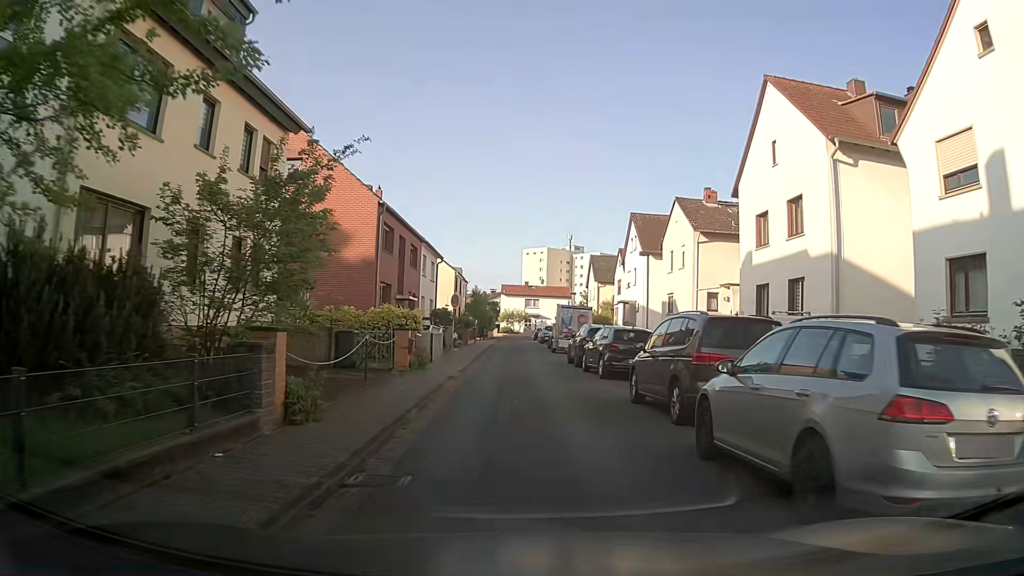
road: residential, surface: asphalt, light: Day
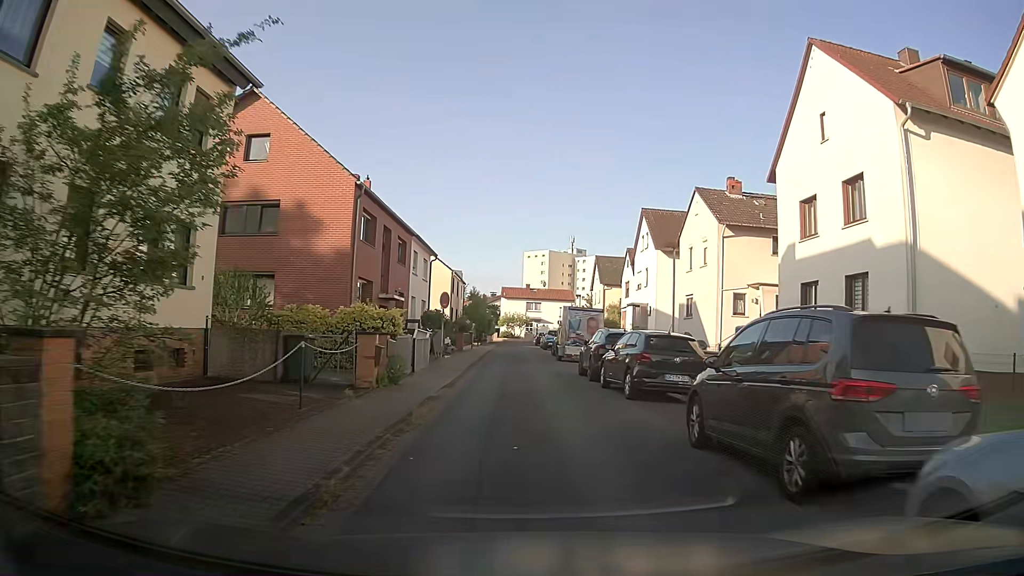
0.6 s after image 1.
(0.0, +4.4) m; 0°
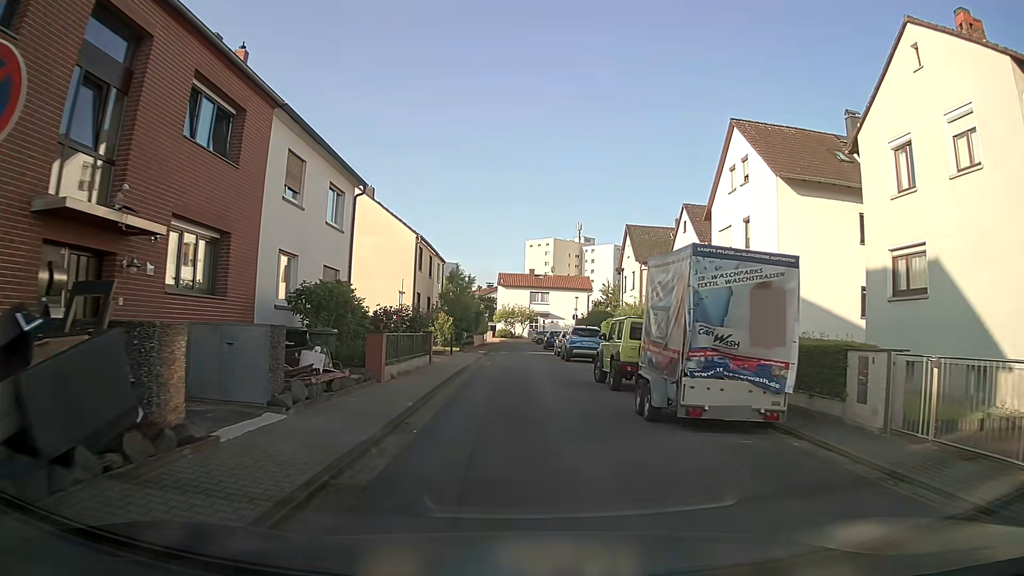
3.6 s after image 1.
(+0.2, +21.8) m; +1°
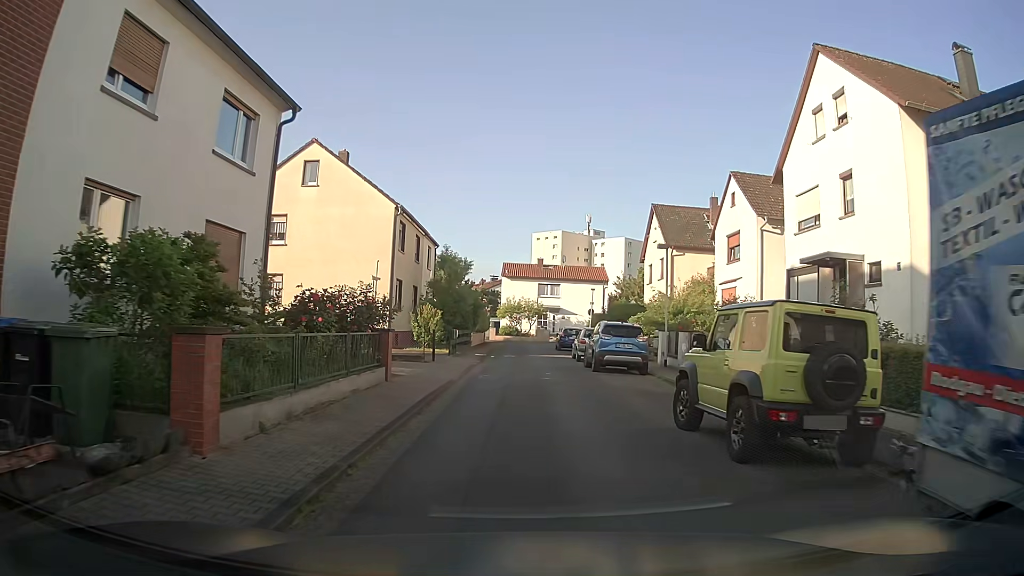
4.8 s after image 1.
(-0.1, +8.7) m; -1°
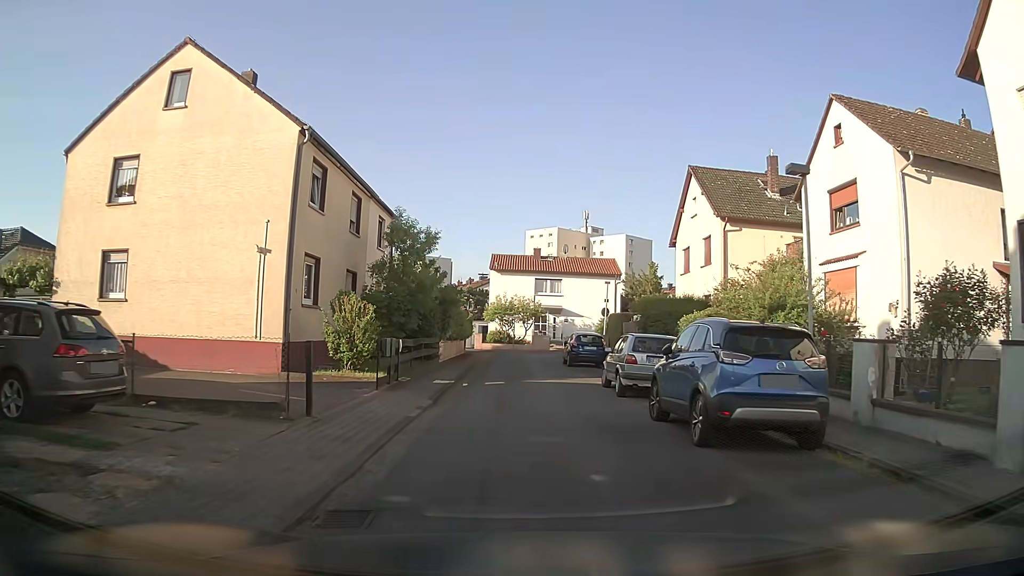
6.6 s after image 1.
(0.0, +12.9) m; +1°
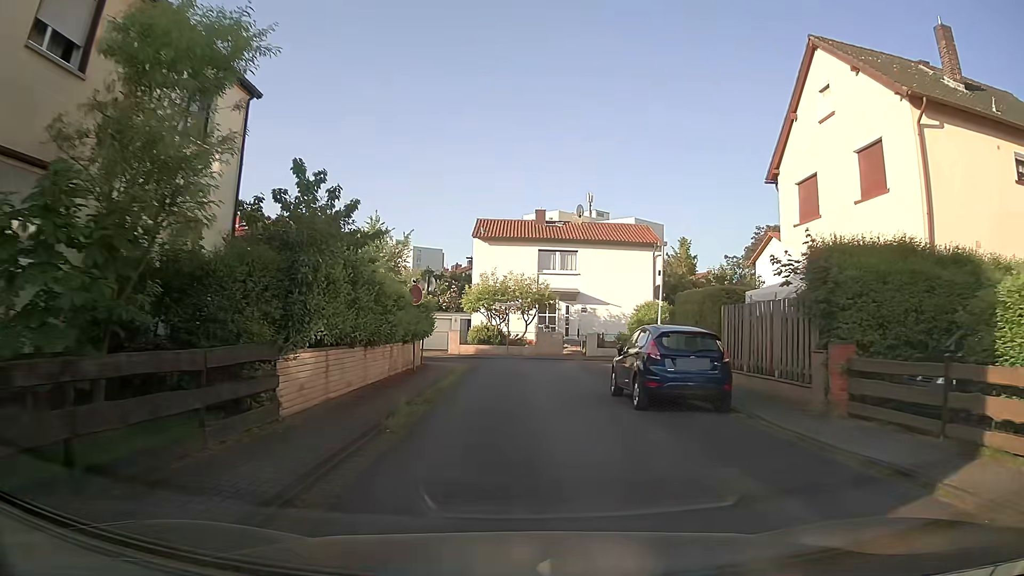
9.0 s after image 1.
(0.0, +17.1) m; +1°
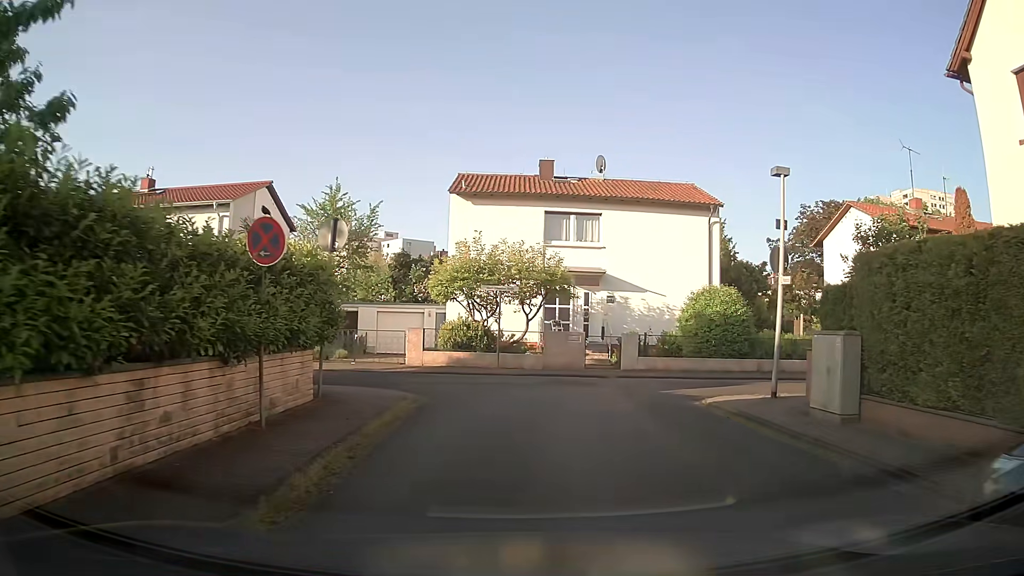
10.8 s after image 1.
(-0.2, +11.8) m; 0°
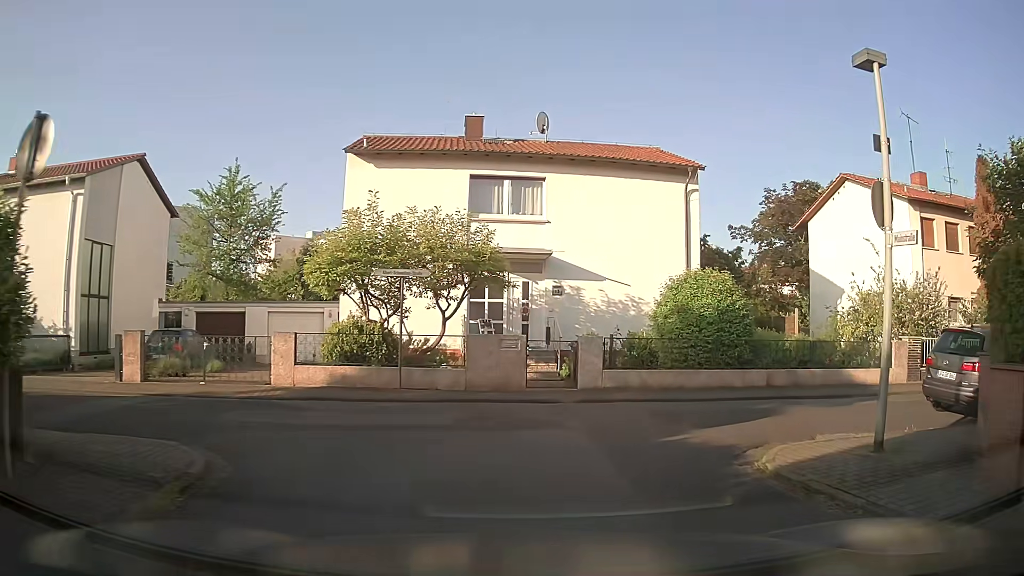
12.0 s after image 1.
(+0.2, +6.3) m; +6°
(+1, +10) (+10, +15) (+20, +16) (+30, +17) (+39, +18) (+49, +19) (+59, +21) (+69, +22) (+79, +23) (+89, +24) m
